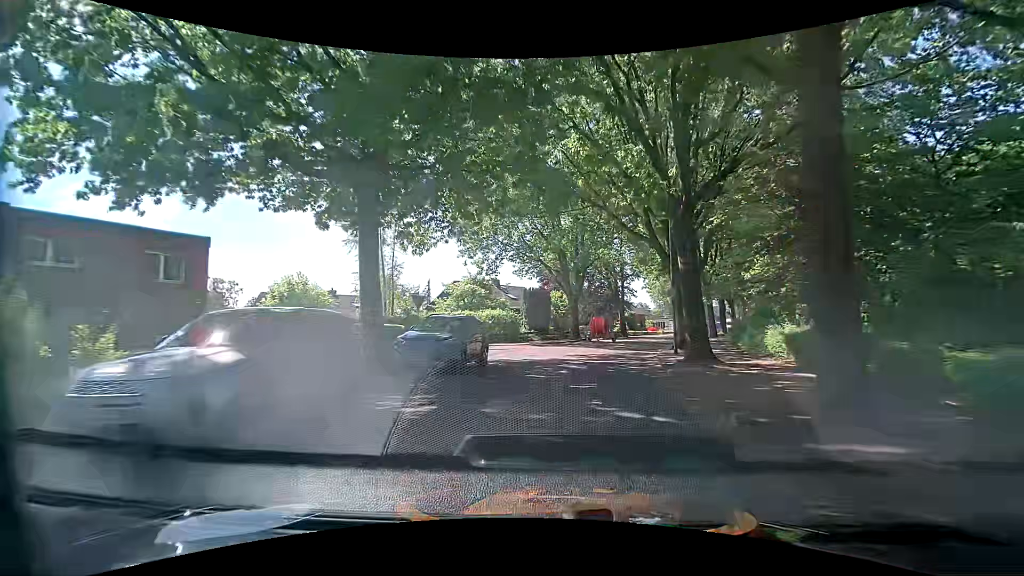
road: tertiary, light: Day
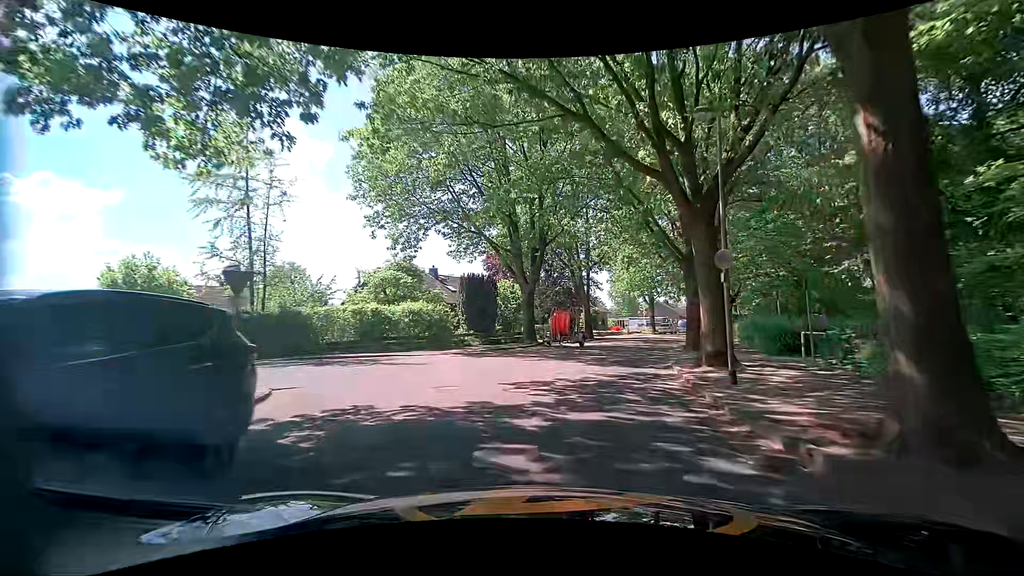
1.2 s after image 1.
(+0.6, +11.4) m; +8°
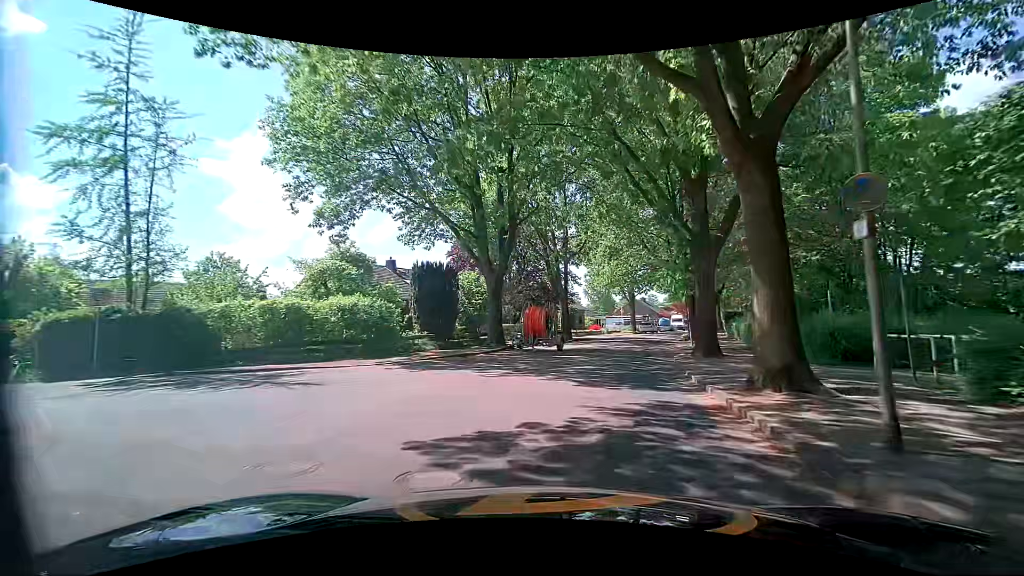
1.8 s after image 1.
(0.0, +5.7) m; +2°
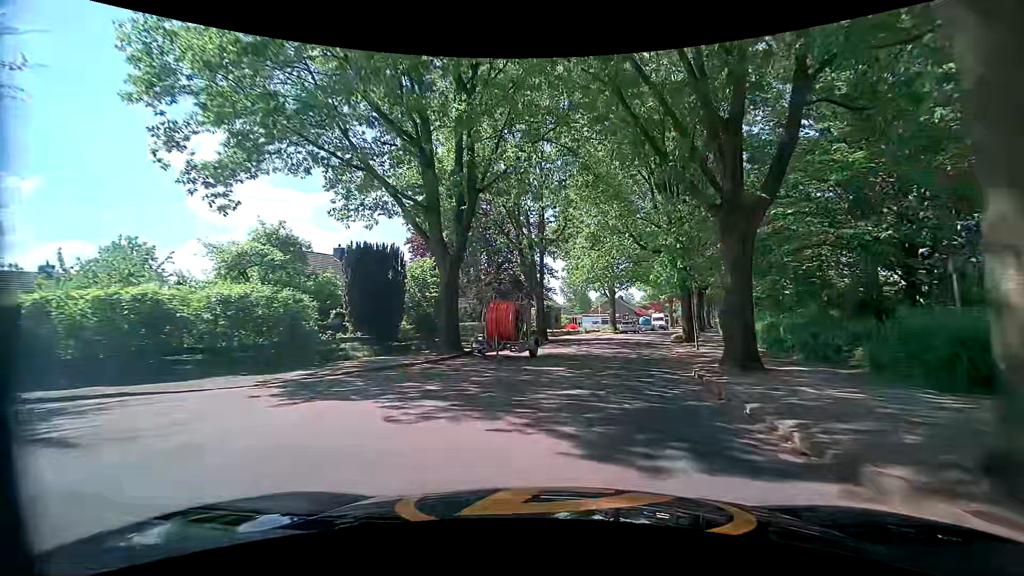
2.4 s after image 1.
(0.0, +5.7) m; 0°
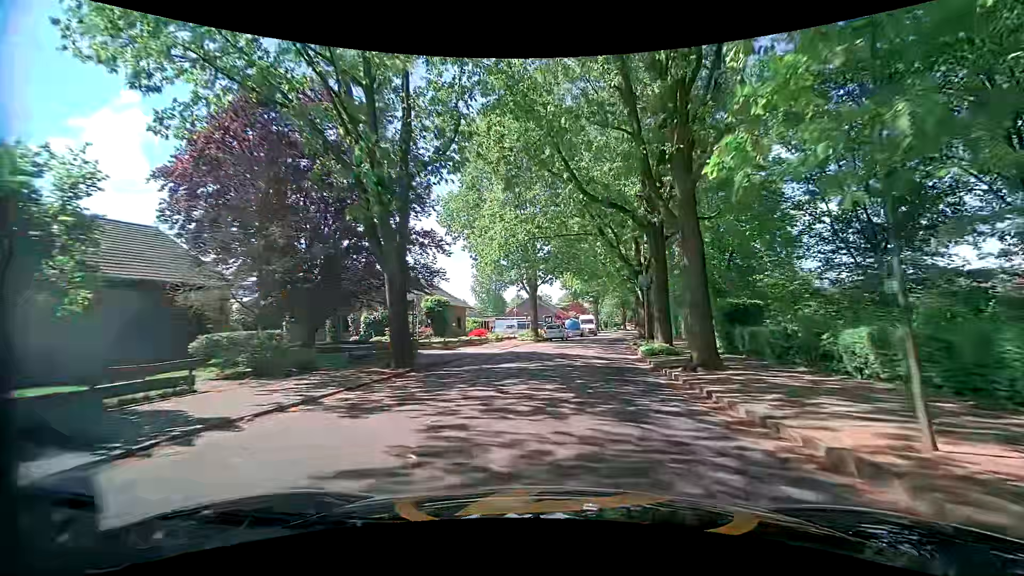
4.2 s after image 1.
(+2.2, +17.1) m; +13°
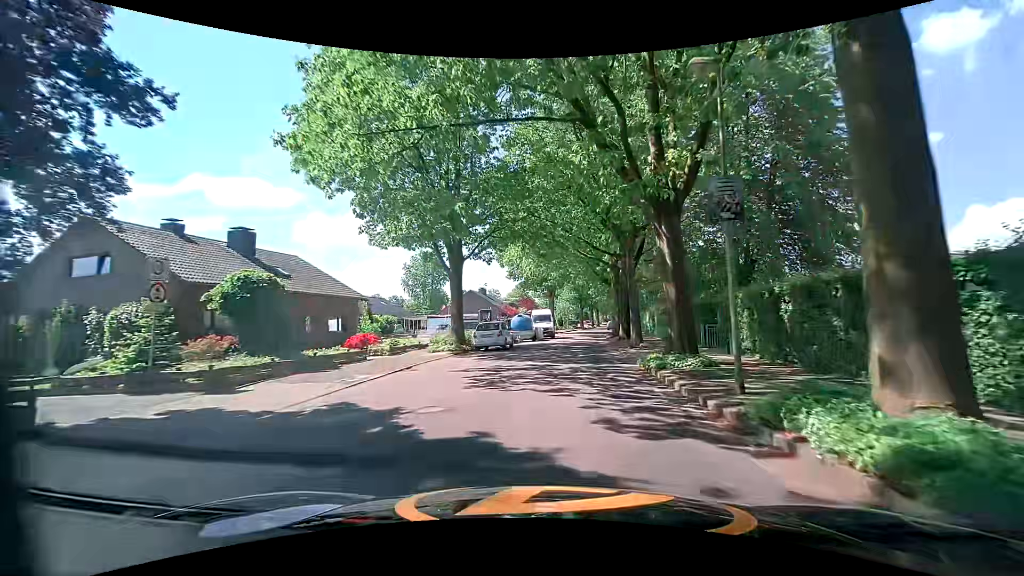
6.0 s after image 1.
(+0.6, +17.5) m; +5°
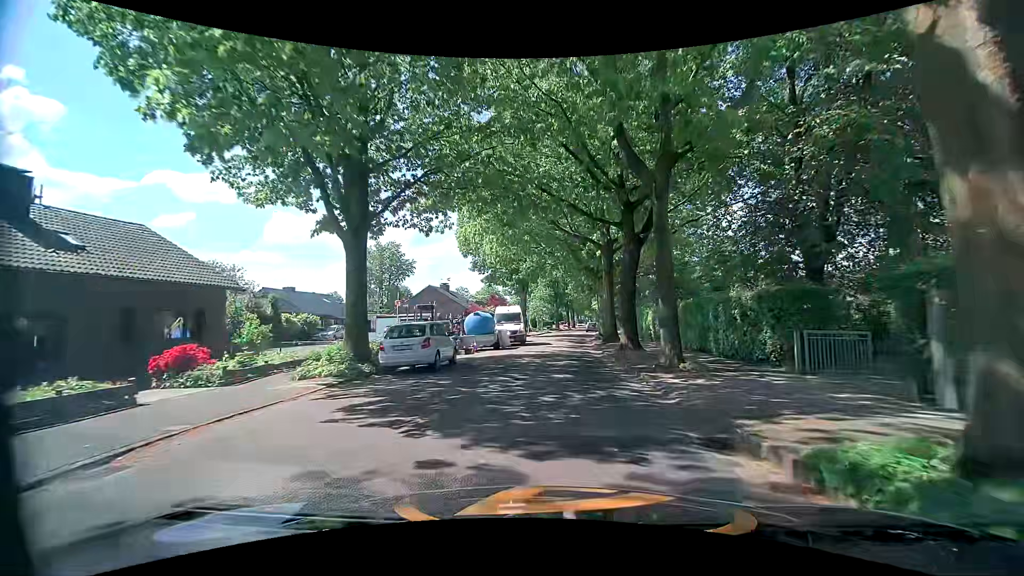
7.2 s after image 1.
(+0.4, +10.7) m; +3°
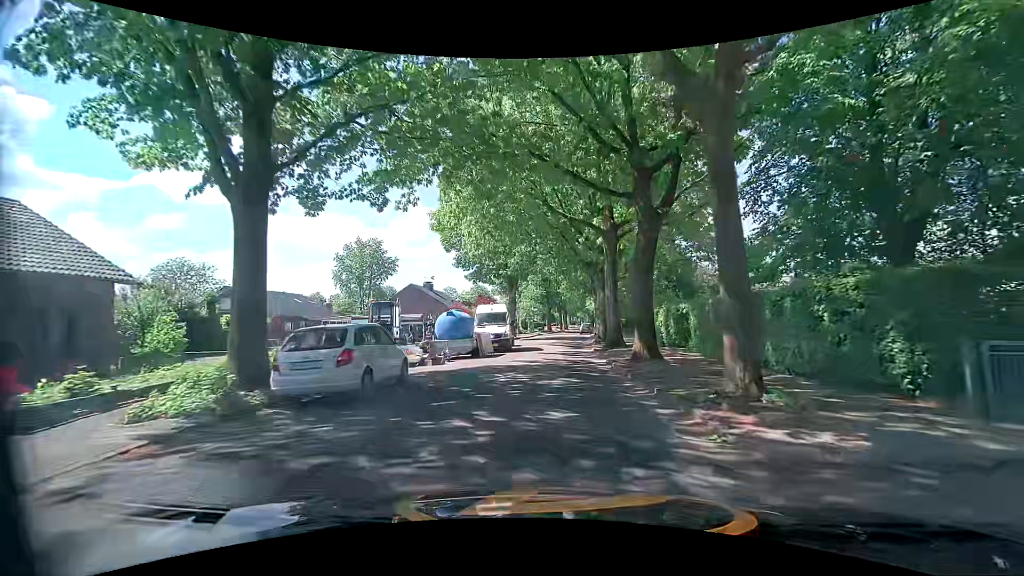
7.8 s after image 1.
(+0.1, +5.2) m; +1°
